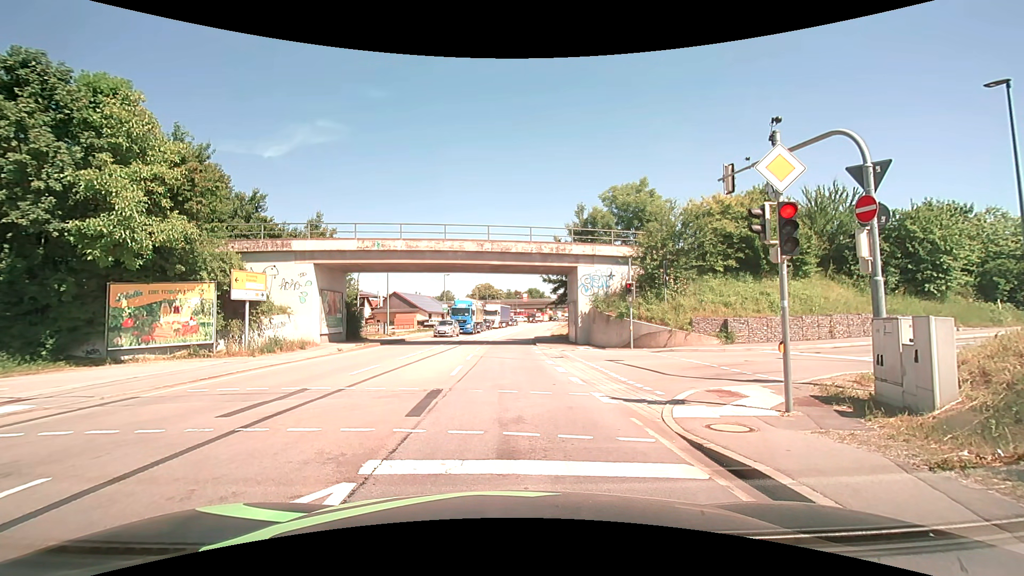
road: primary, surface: asphalt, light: Day
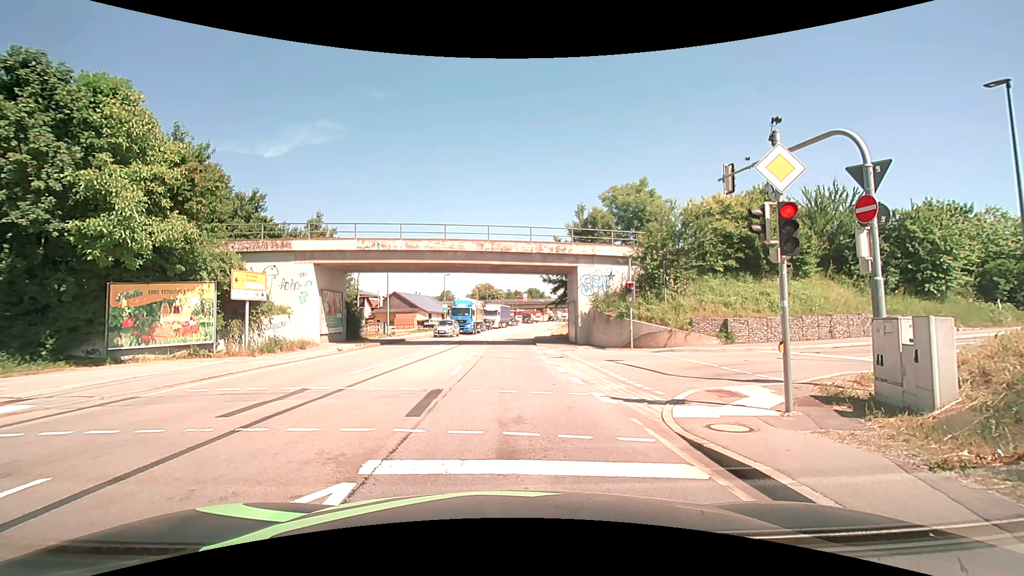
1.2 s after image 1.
(0.0, 0.0) m; 0°
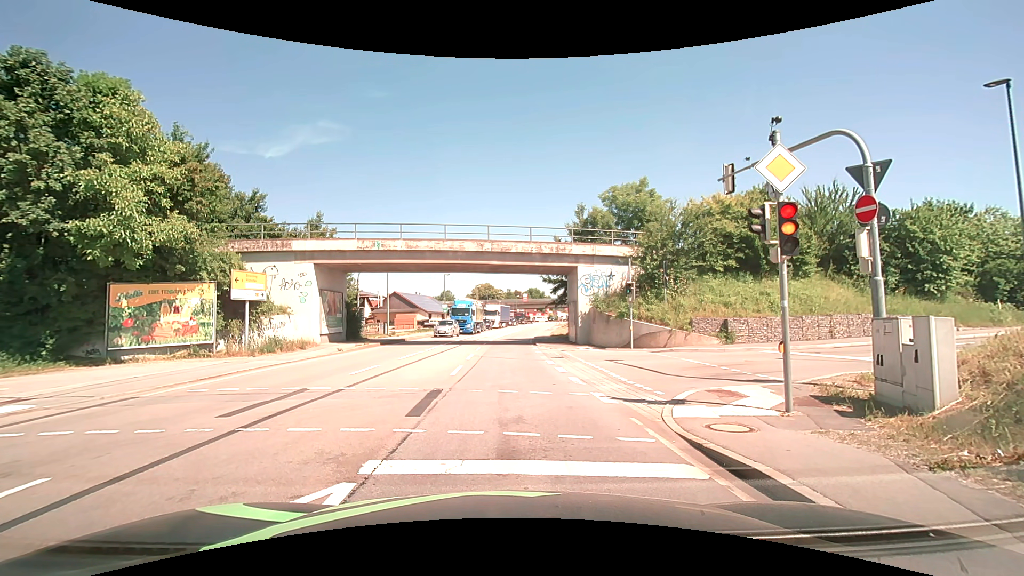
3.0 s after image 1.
(0.0, 0.0) m; 0°
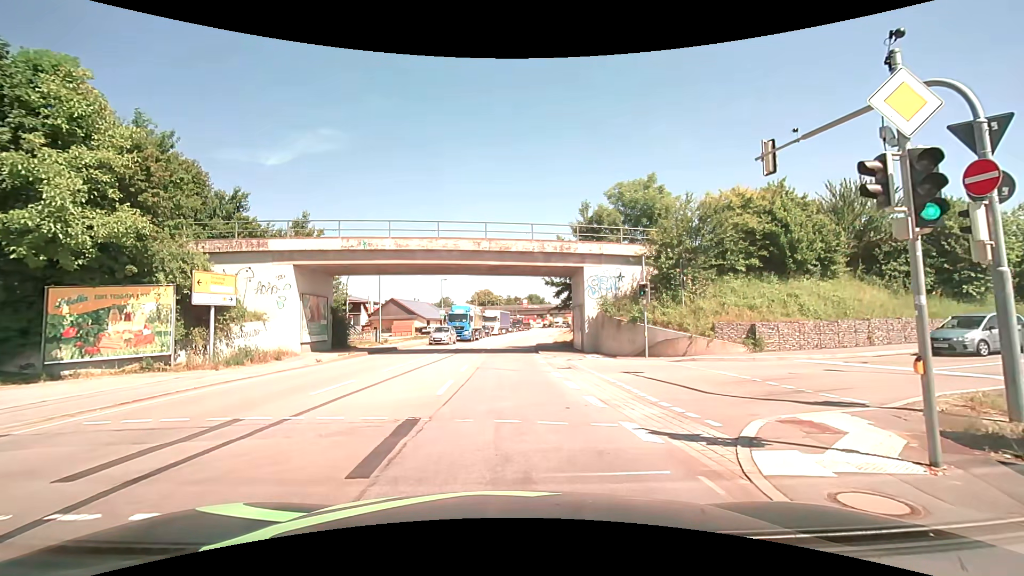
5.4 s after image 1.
(0.0, +2.9) m; 0°
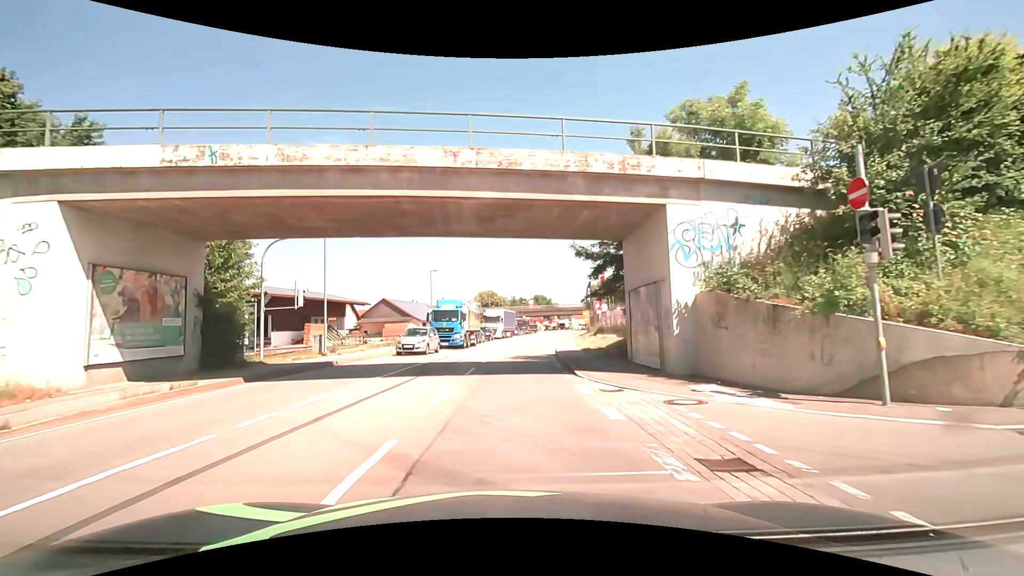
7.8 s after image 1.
(-0.3, +14.3) m; -2°
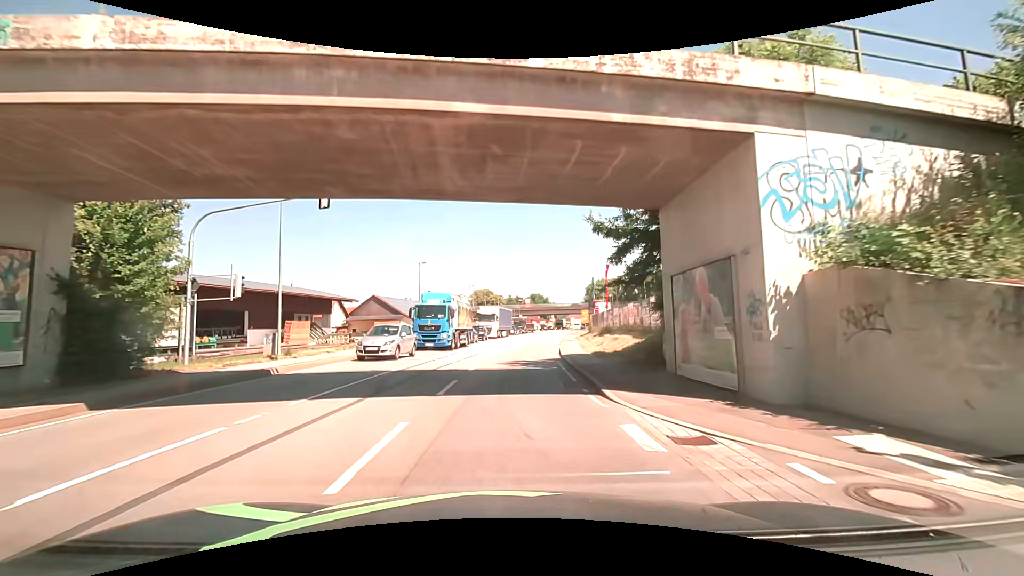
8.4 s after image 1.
(+0.1, +5.3) m; +1°
